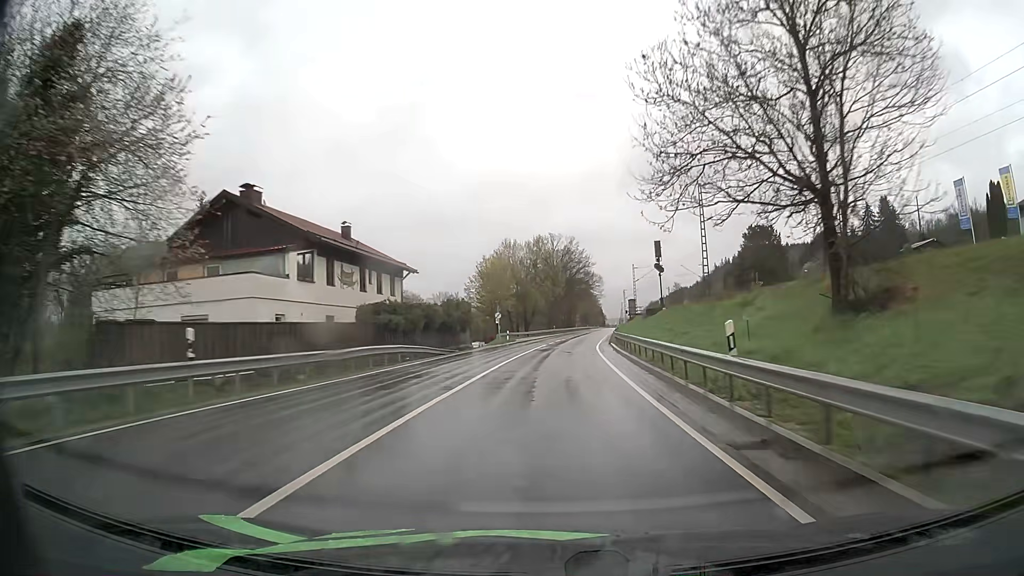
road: primary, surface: asphalt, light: Day
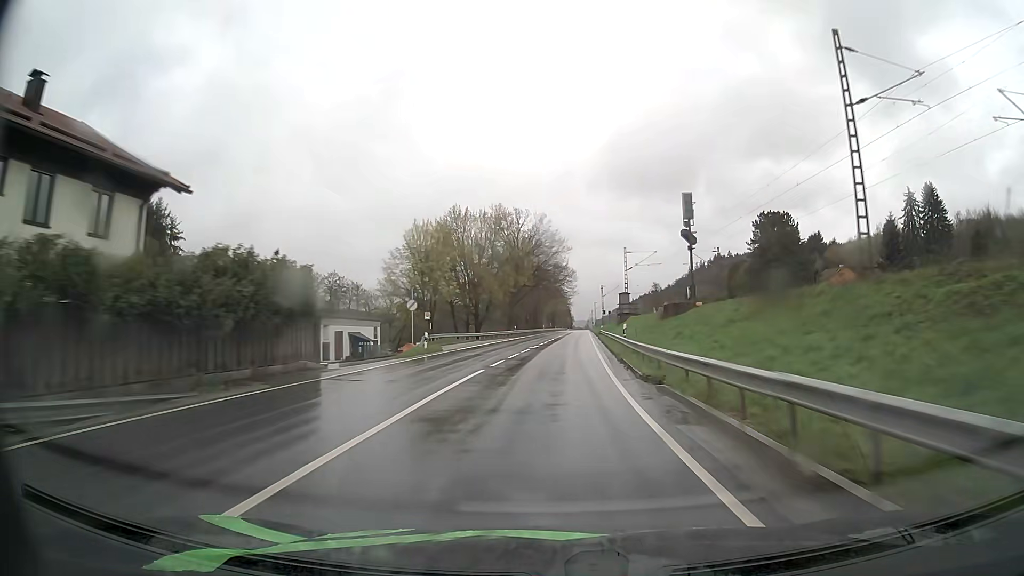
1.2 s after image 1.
(+0.8, +27.9) m; +3°
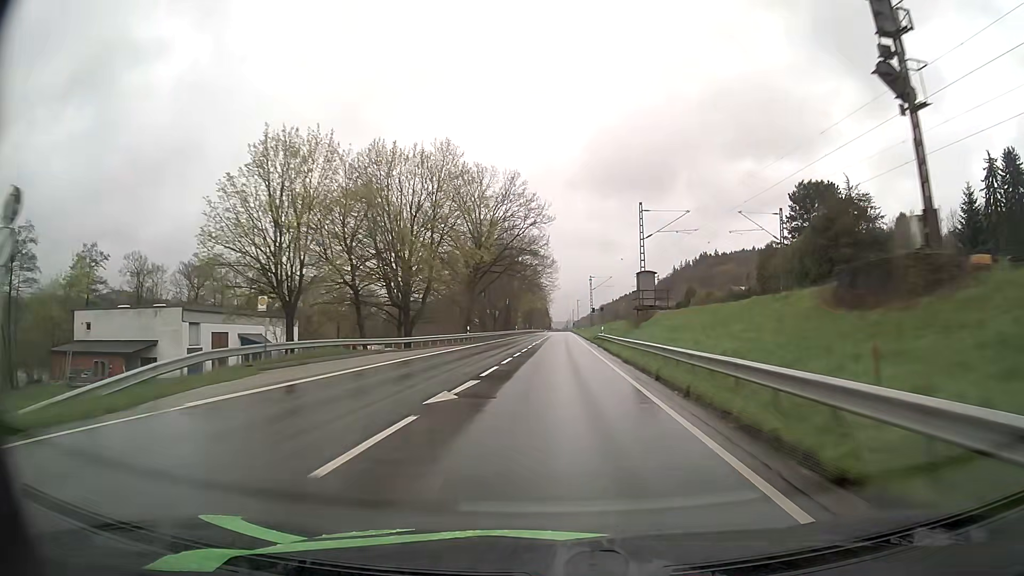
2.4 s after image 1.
(+0.6, +28.8) m; +2°
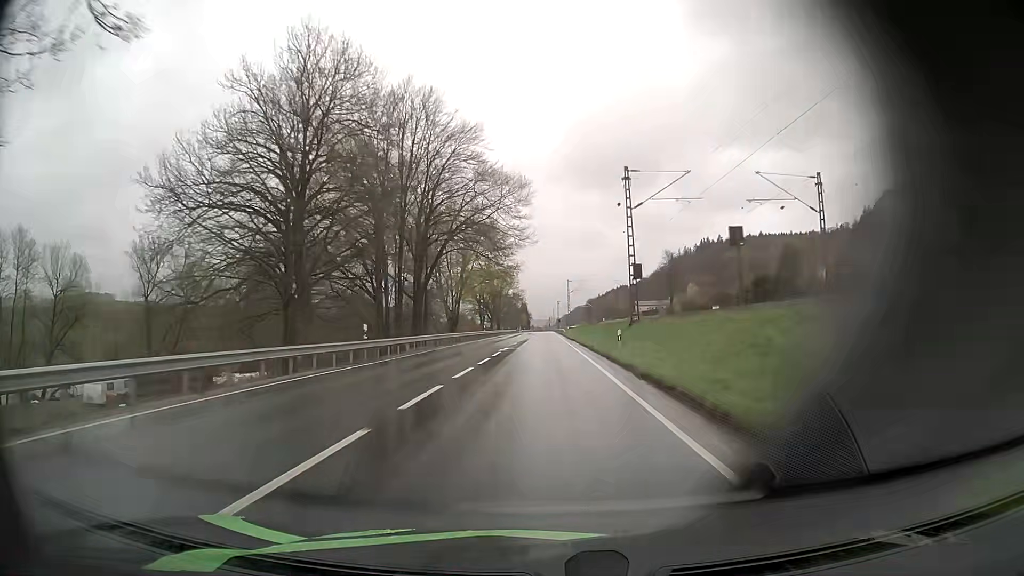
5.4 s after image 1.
(+1.8, +75.4) m; +2°
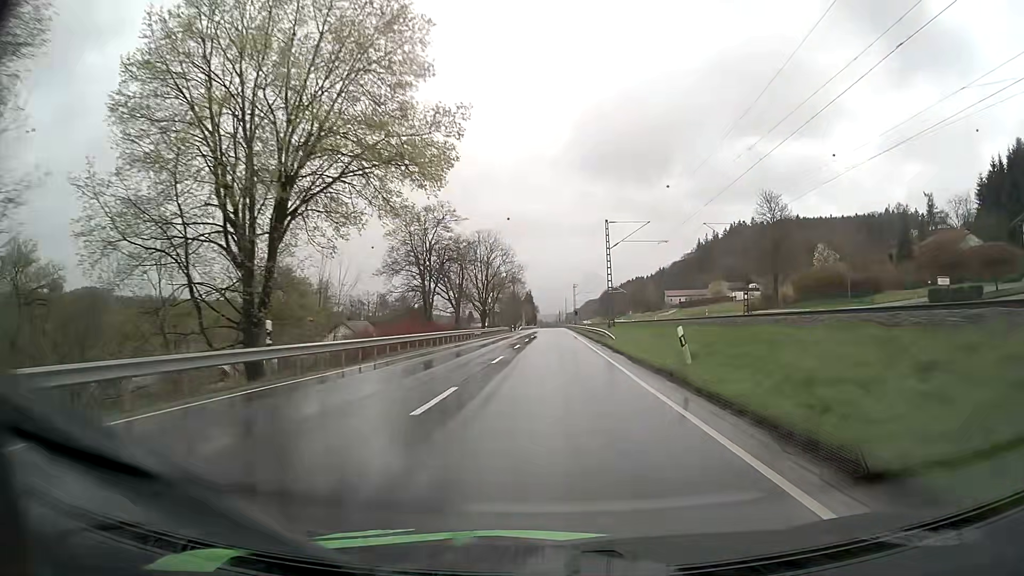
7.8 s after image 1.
(-0.6, +63.2) m; -1°
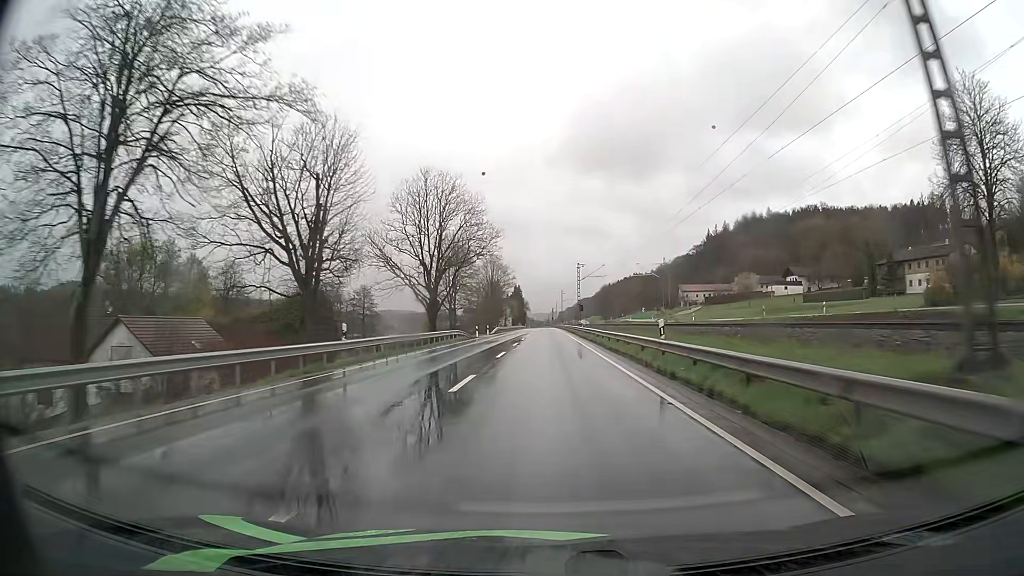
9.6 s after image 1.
(+0.1, +45.7) m; +1°
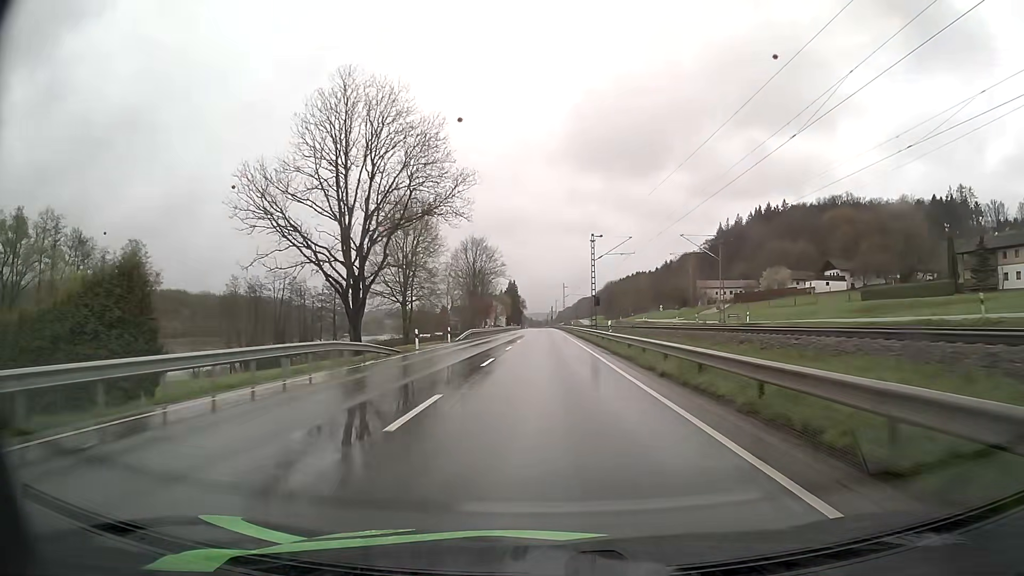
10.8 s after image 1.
(0.0, +29.1) m; 0°
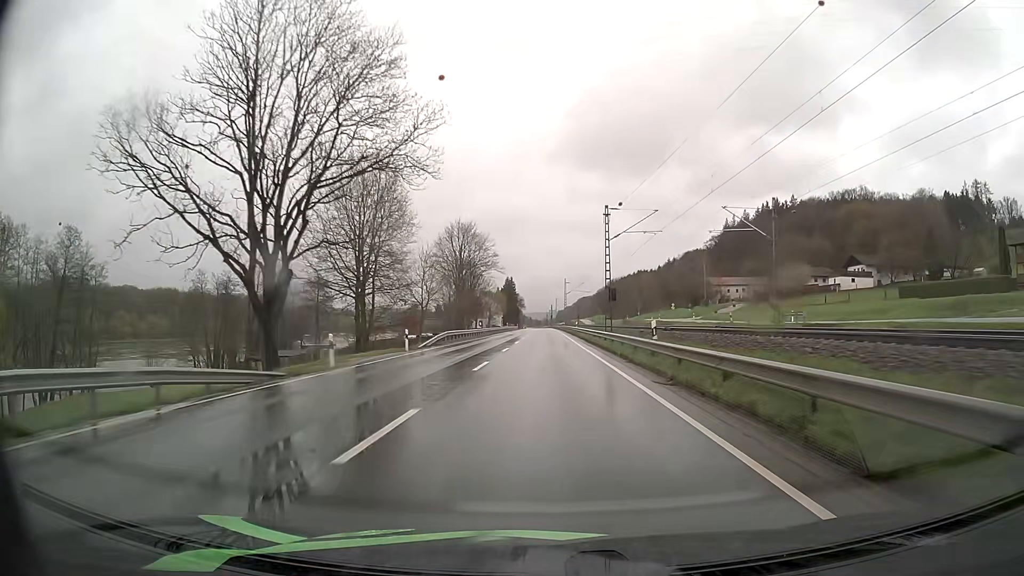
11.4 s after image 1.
(0.0, +14.2) m; 0°
(0, +10) (0, +20) (0, +30) (0, +40) (0, +50) (0, +60) (0, +70) (0, +80) (-1, +90) (-1, +100) m
